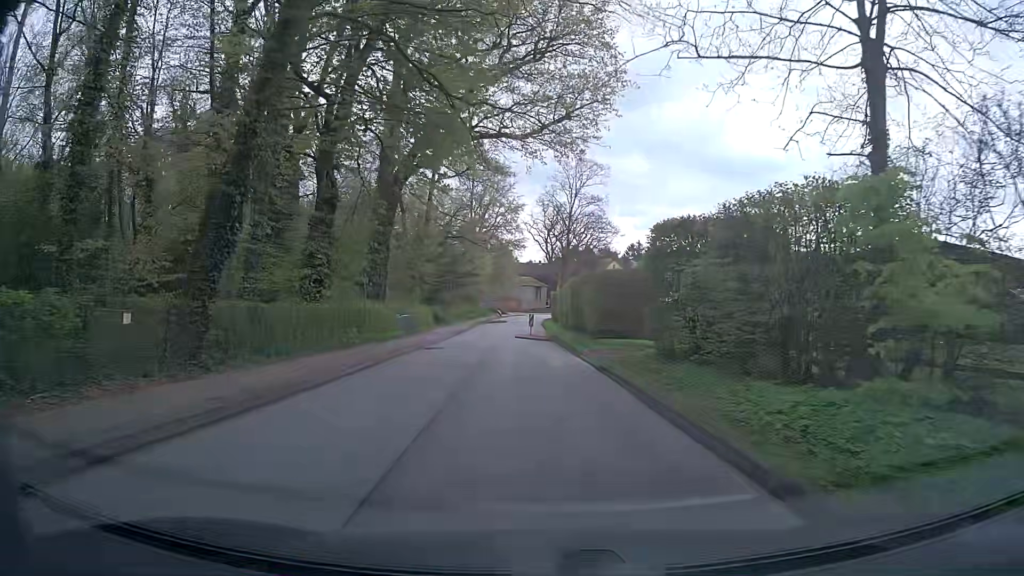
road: tertiary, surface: asphalt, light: Day
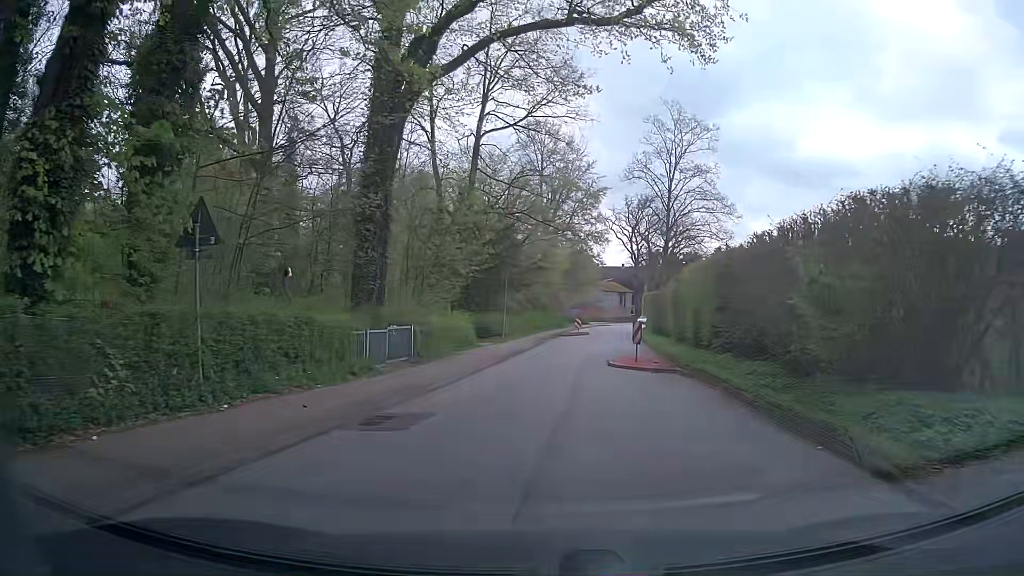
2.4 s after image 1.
(-0.8, +18.3) m; -6°
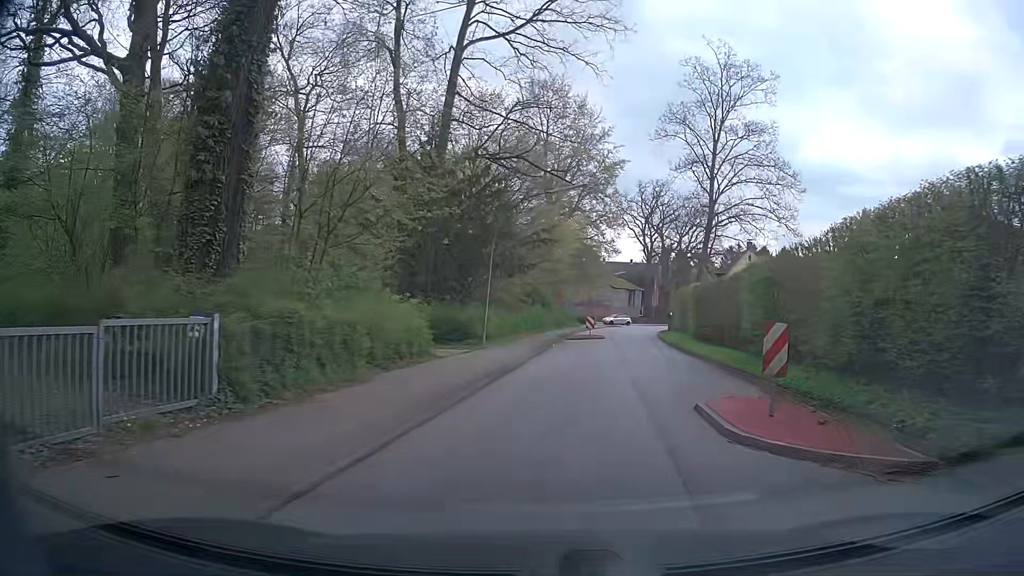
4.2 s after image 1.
(-0.3, +13.4) m; +1°
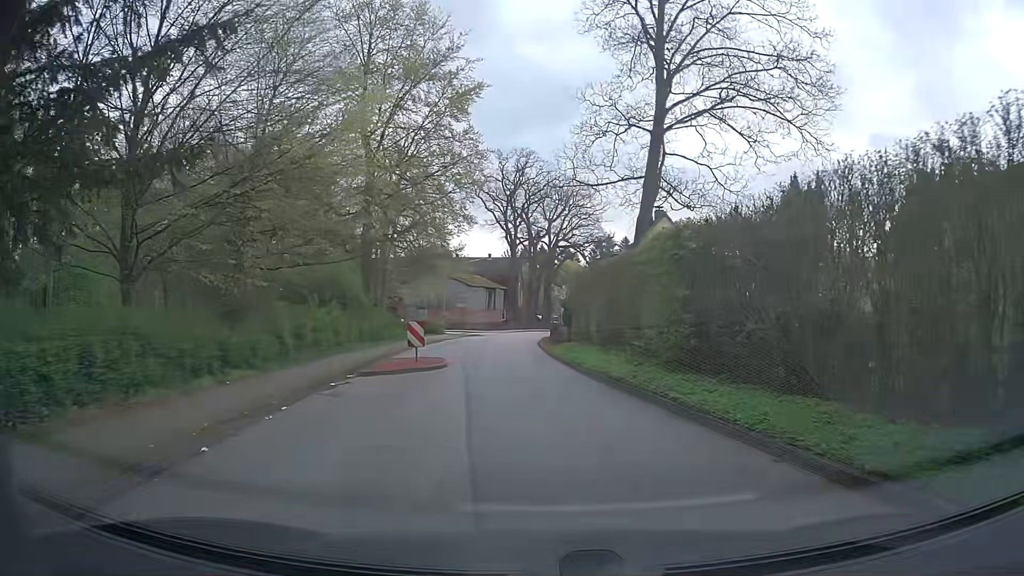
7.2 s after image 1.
(+1.5, +22.1) m; +11°
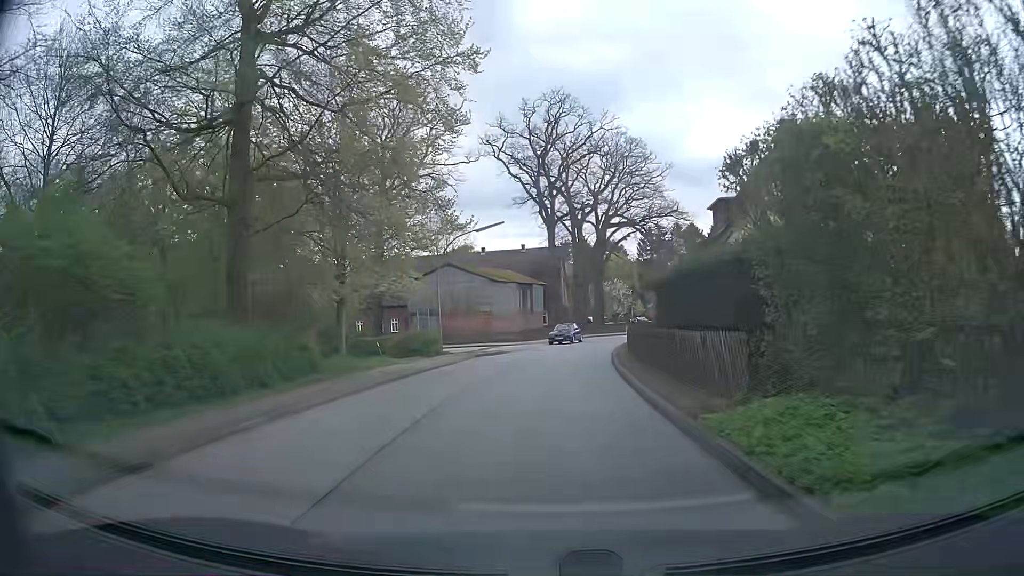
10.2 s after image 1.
(-0.9, +22.3) m; -4°
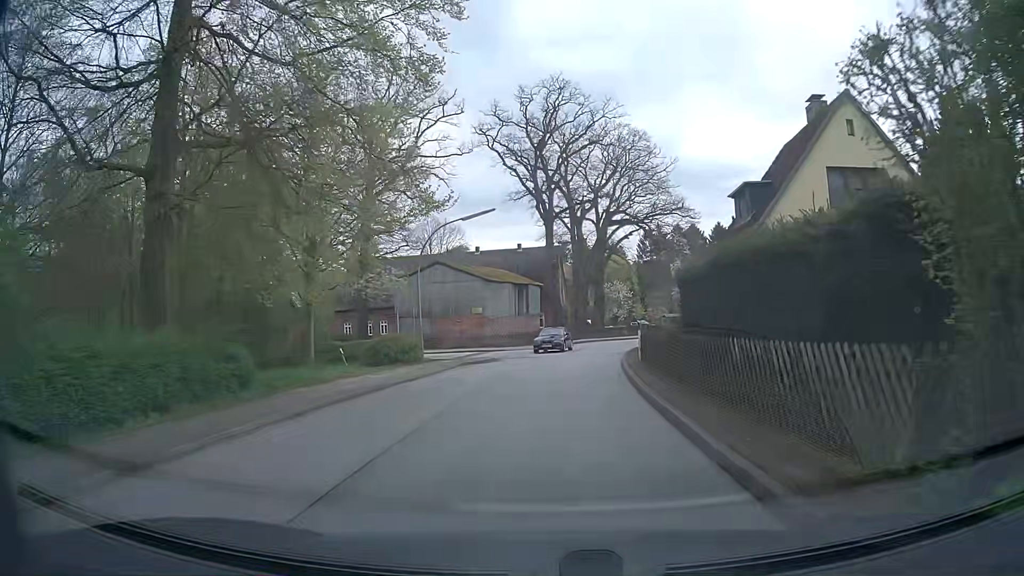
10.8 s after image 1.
(0.0, +4.4) m; -1°
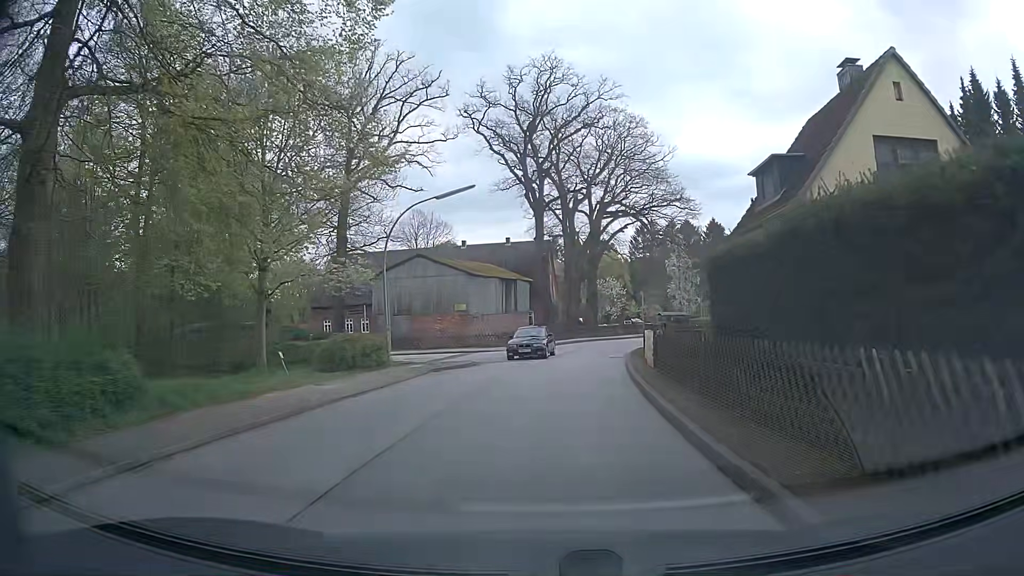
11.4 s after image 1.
(+0.1, +4.4) m; +2°
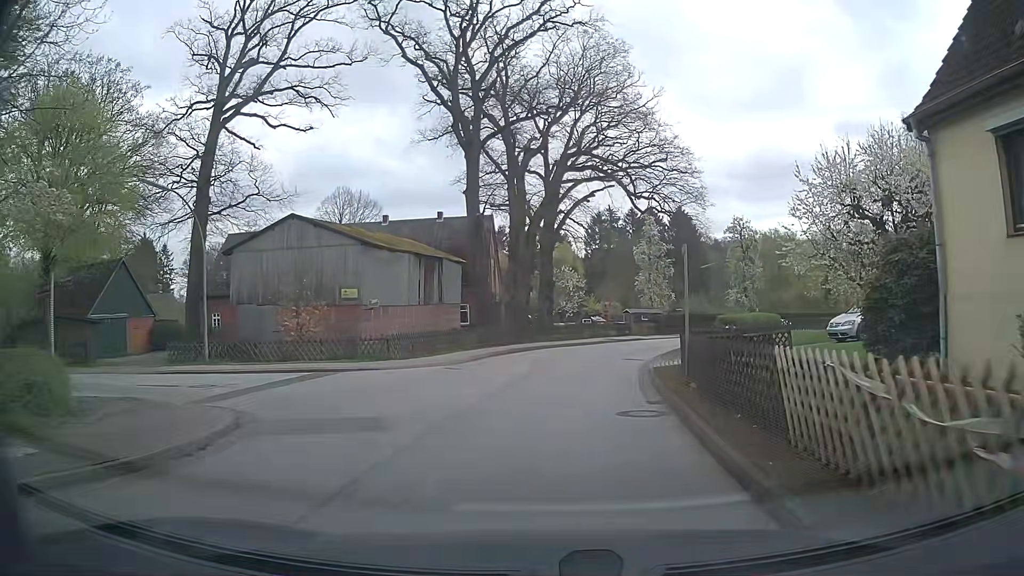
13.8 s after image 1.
(+0.5, +17.9) m; +4°
(0, +10) (+1, +20) (+3, +30) (+6, +39) (+11, +48) (+17, +56) (+24, +63) (+32, +69) (+41, +74) (+50, +79) m
